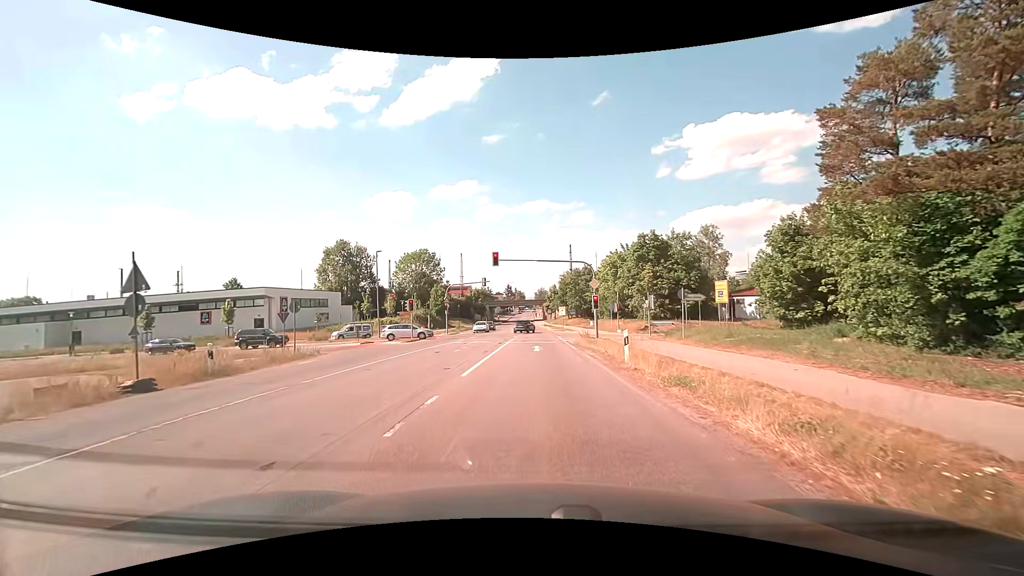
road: secondary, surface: asphalt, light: Day
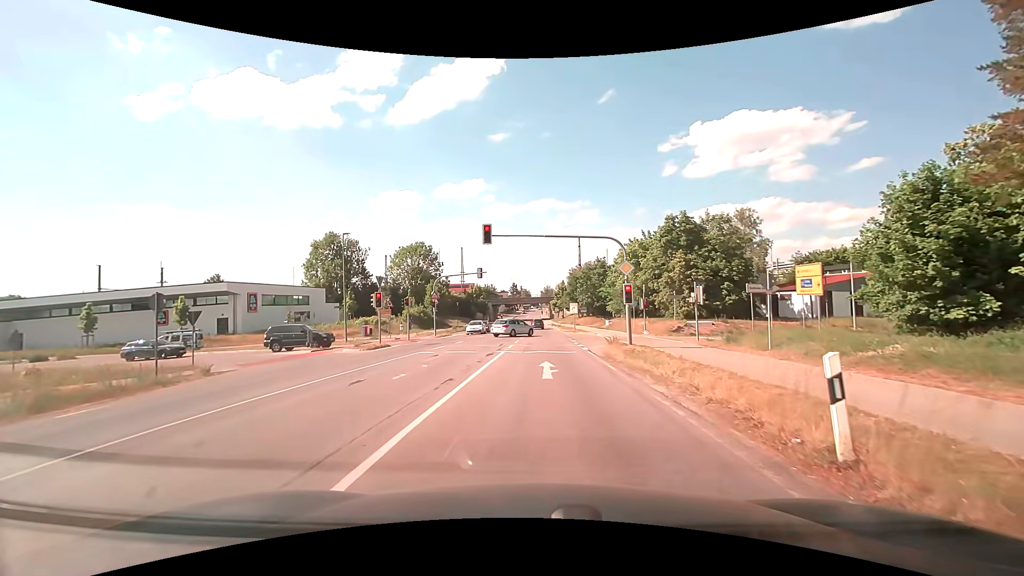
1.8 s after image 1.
(0.0, +10.0) m; 0°
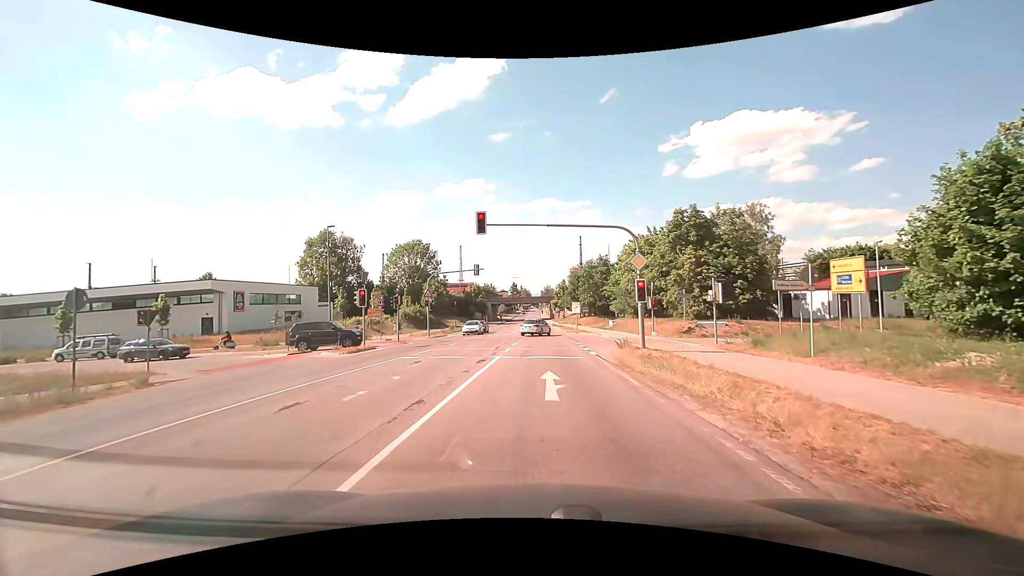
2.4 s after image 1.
(0.0, +2.9) m; 0°
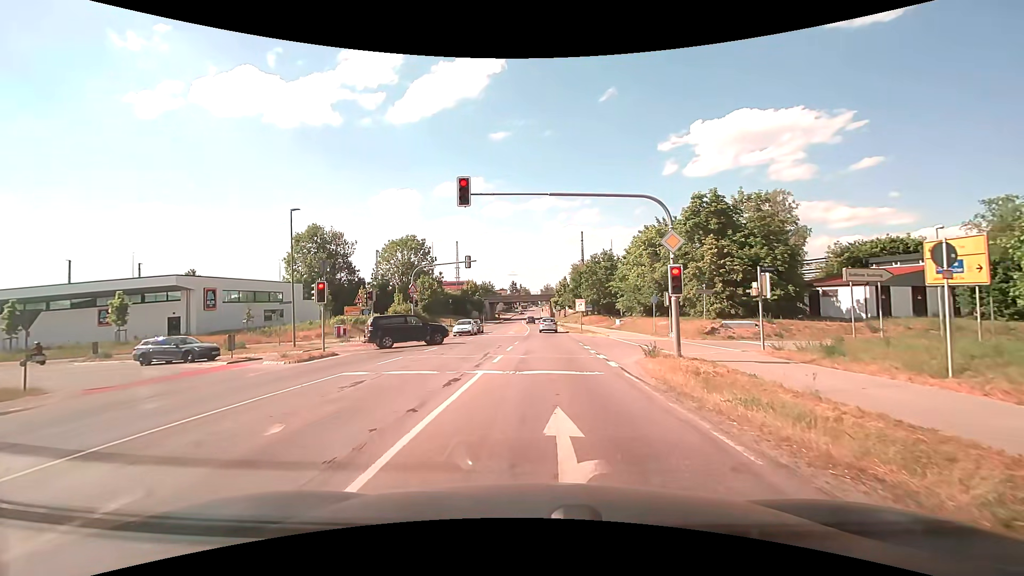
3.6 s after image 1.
(-0.1, +5.4) m; 0°
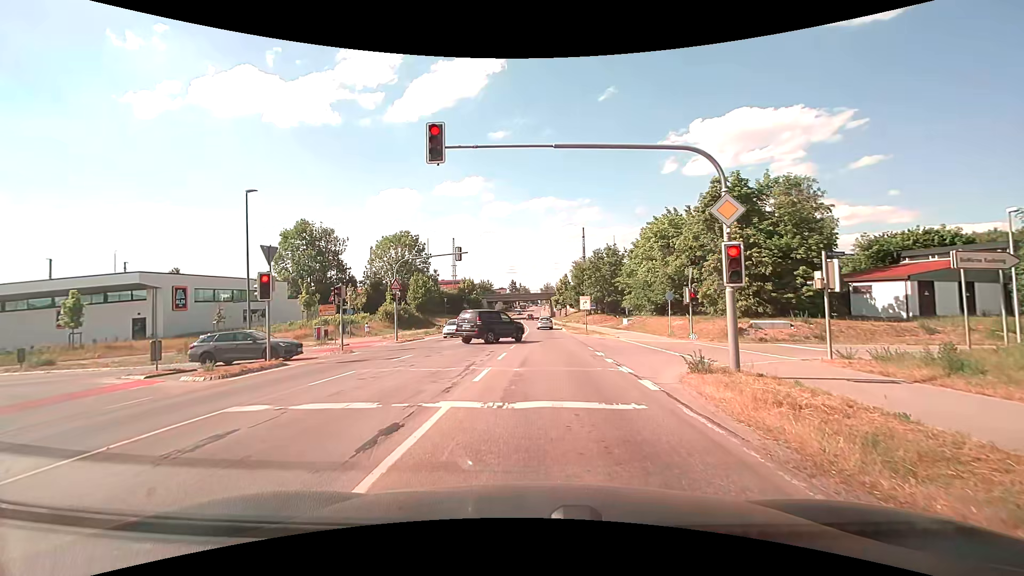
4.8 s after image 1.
(0.0, +4.7) m; 0°
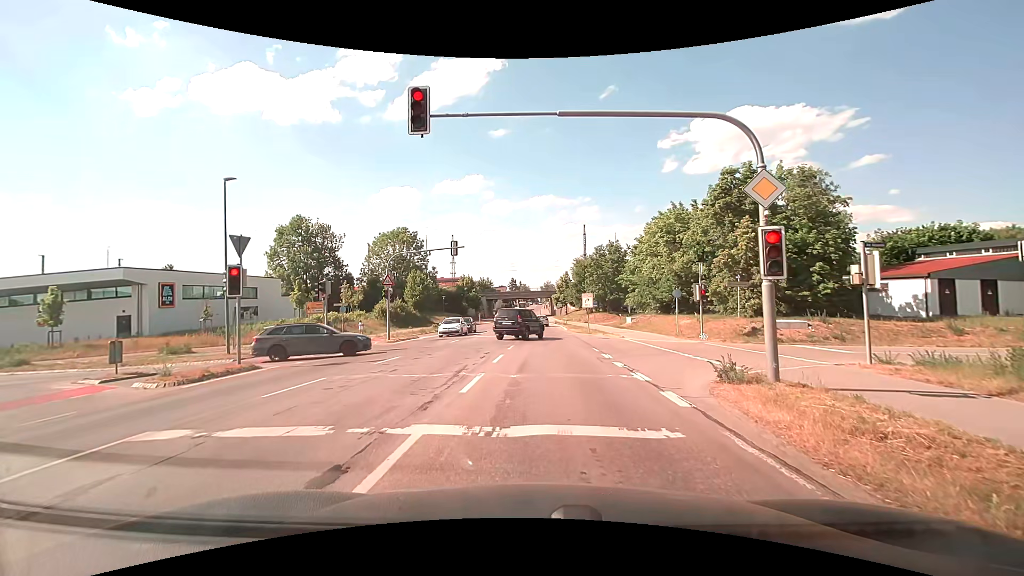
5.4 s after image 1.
(0.0, +1.8) m; 0°
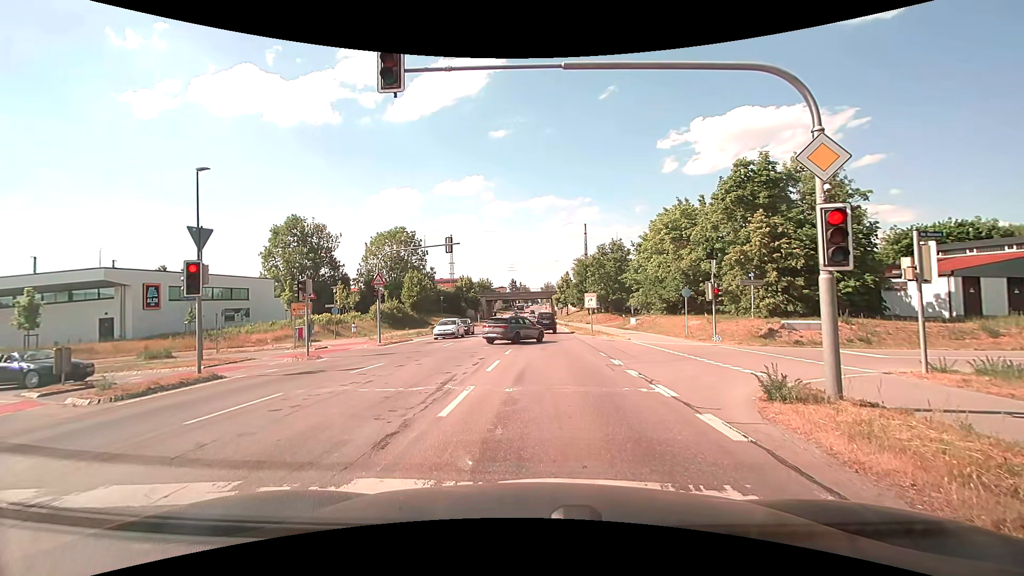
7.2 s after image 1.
(0.0, +1.9) m; 0°
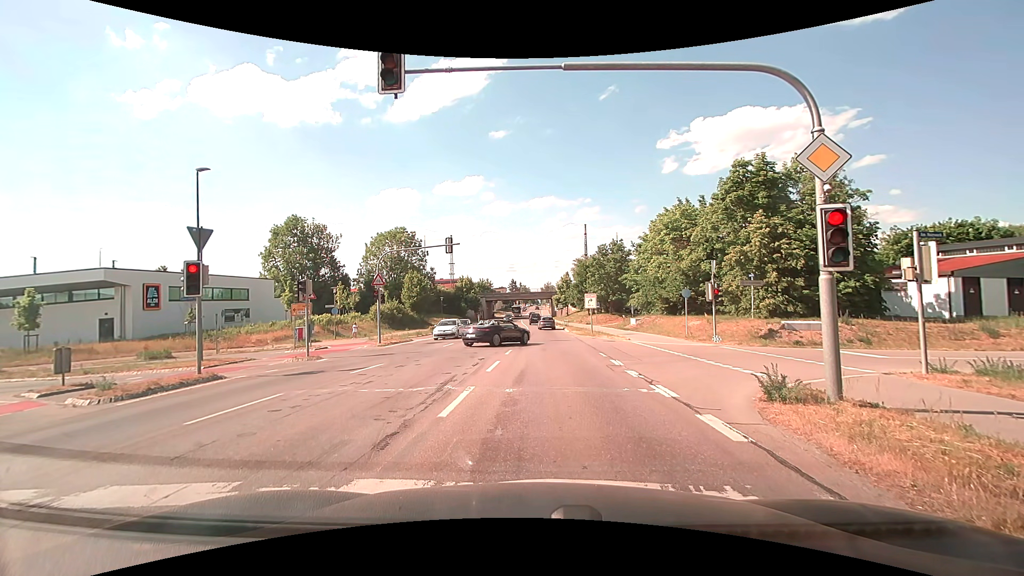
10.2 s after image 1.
(0.0, +0.1) m; 0°
(0, +10) (0, +20) (0, +30) (0, +40) (0, +50) (0, +60) (-1, +70) (-1, +80) (-2, +90) (-2, +100) m
